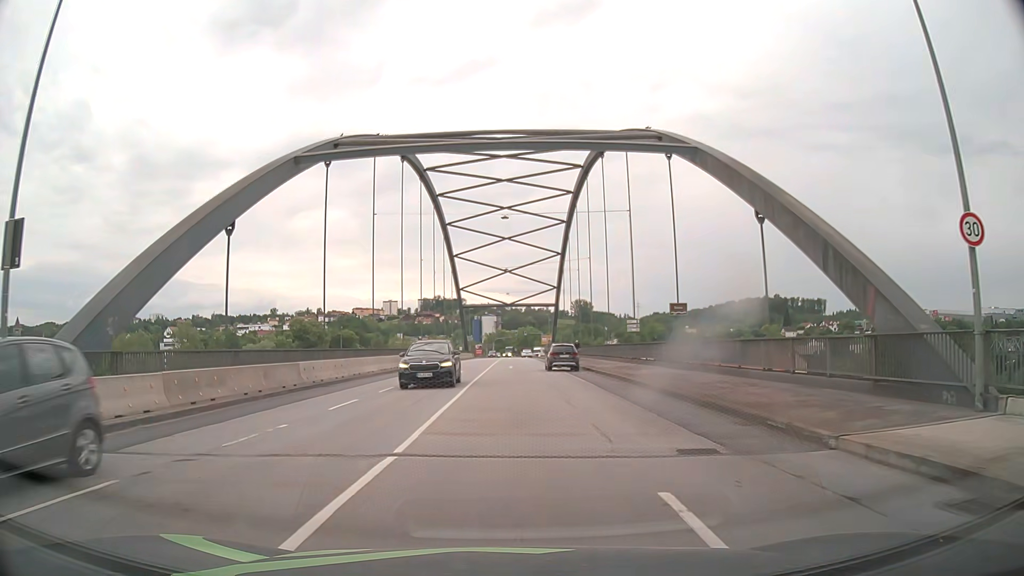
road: primary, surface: asphalt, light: Day
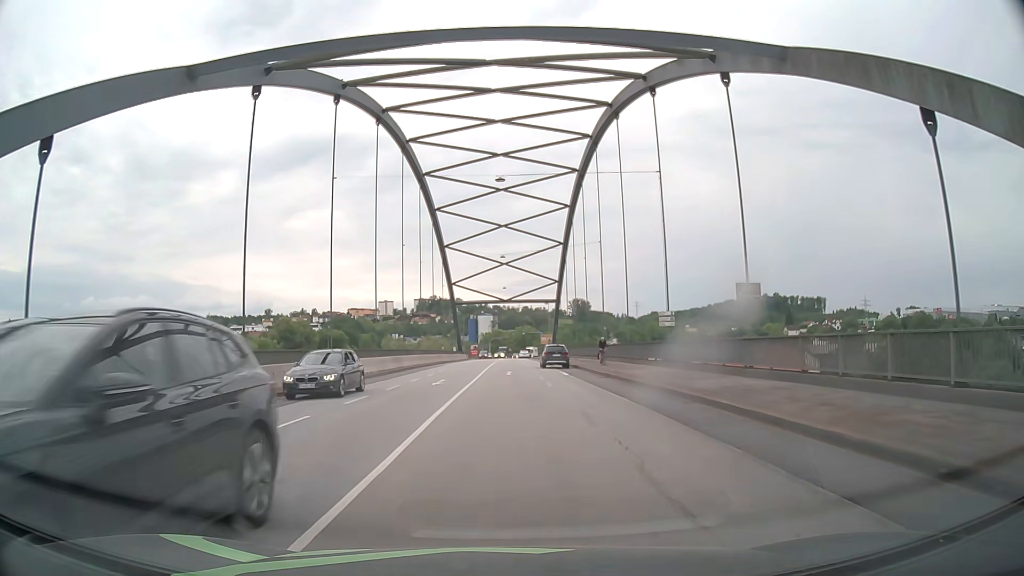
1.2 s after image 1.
(0.0, +10.4) m; 0°
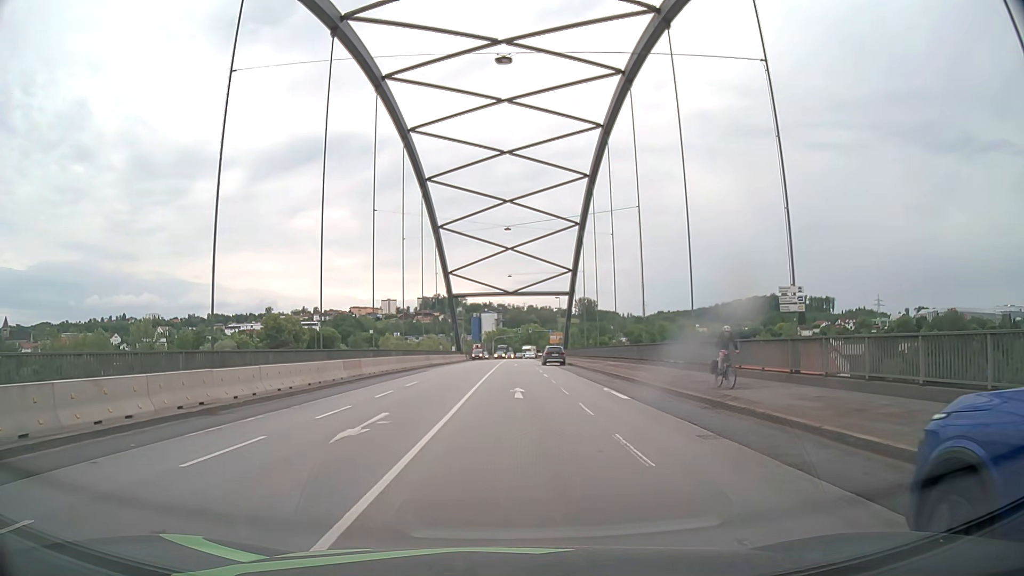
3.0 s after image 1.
(-0.1, +15.4) m; 0°
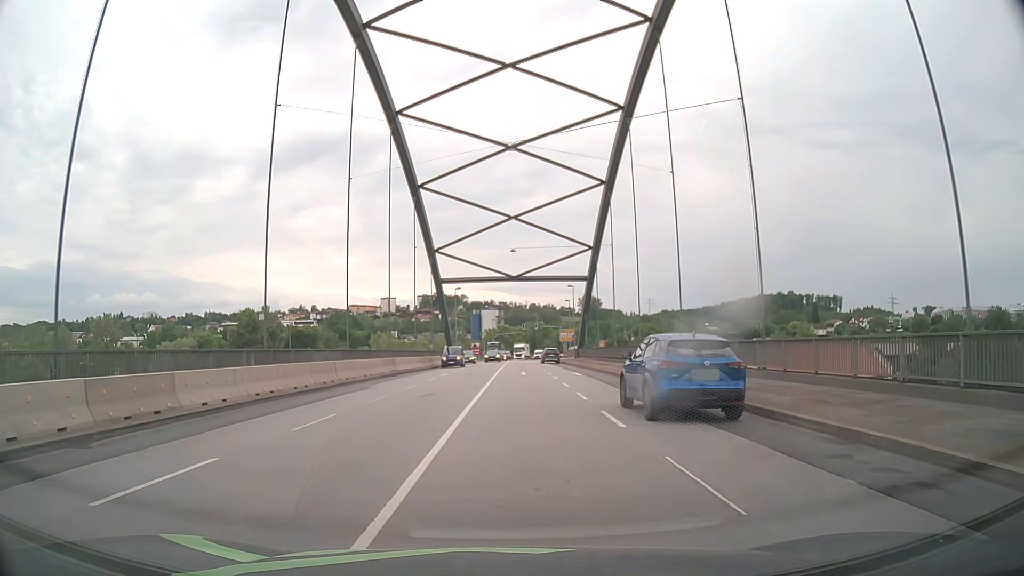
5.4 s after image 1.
(-0.1, +20.4) m; 0°
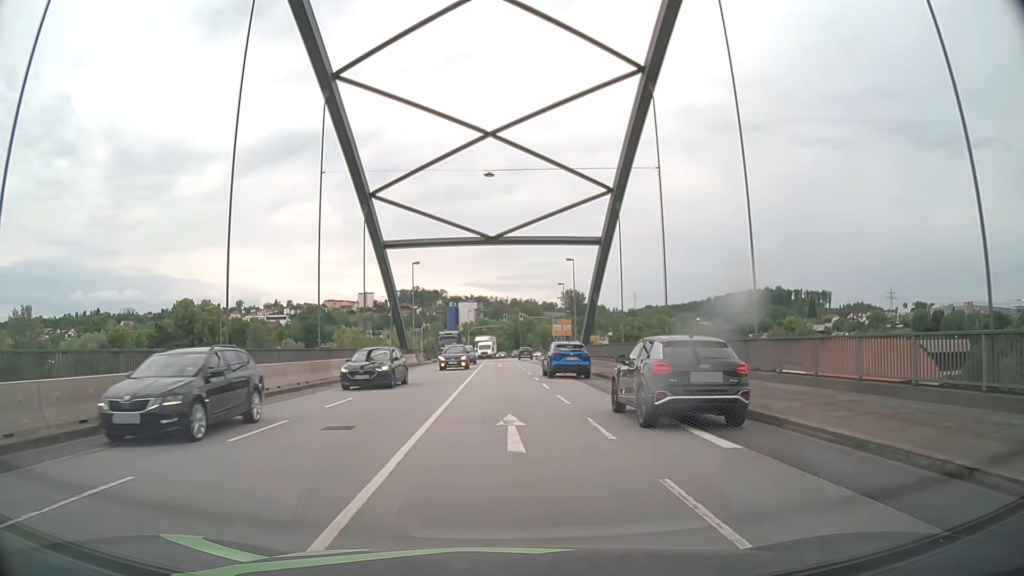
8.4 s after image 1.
(+0.5, +25.6) m; +1°
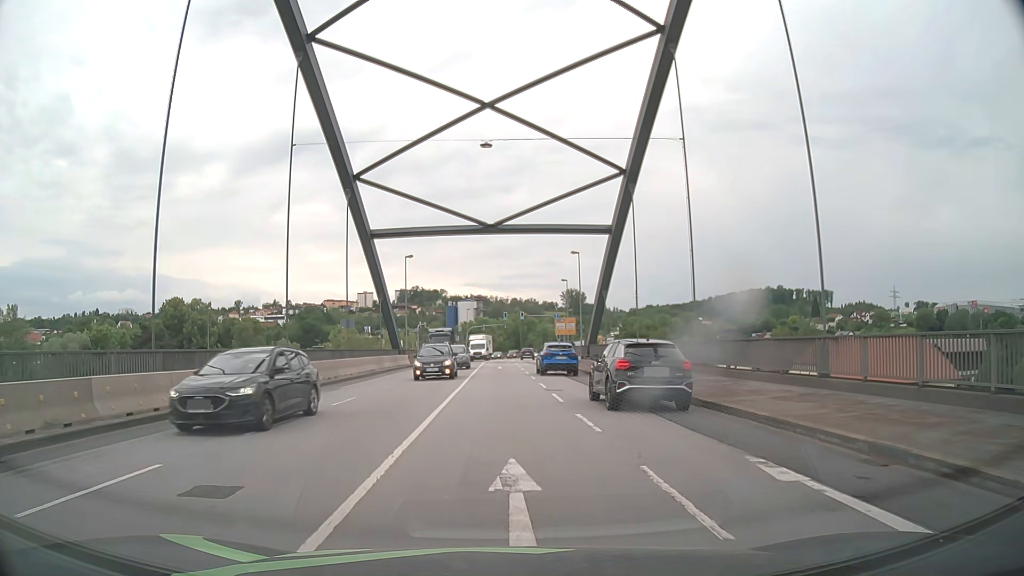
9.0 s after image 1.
(0.0, +5.2) m; +1°
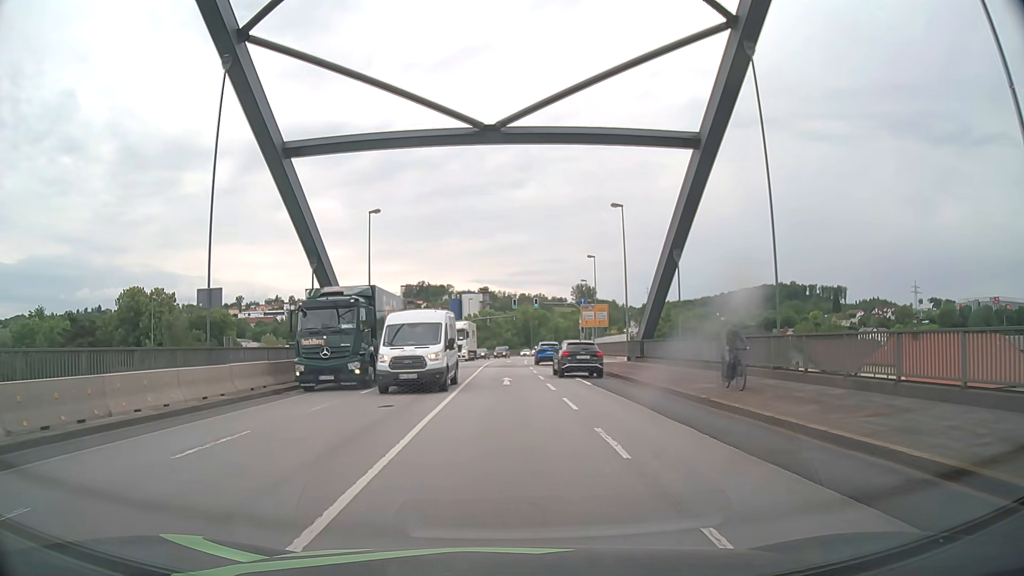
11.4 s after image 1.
(-0.3, +20.7) m; -1°
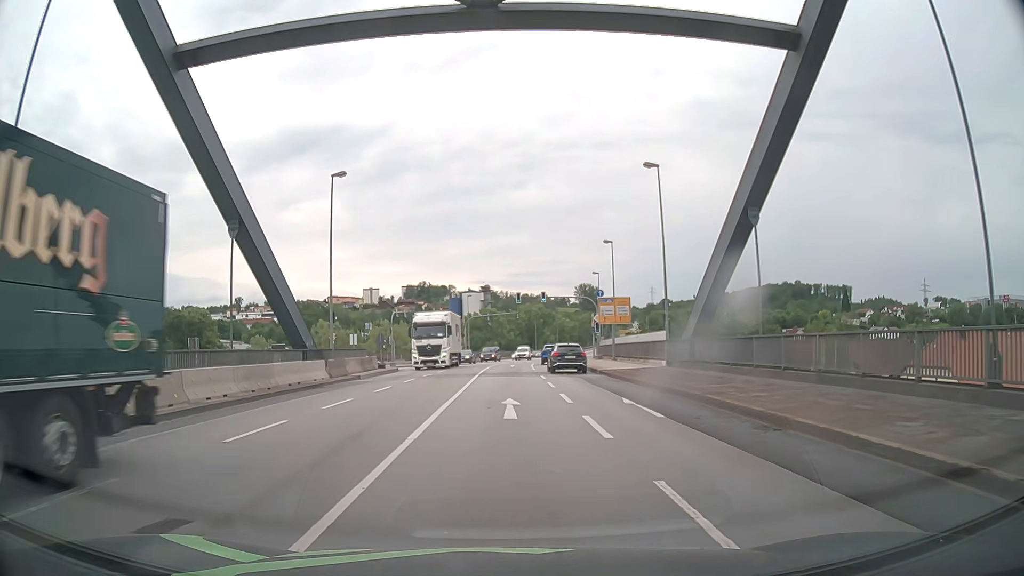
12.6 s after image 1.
(0.0, +10.3) m; 0°
(0, +10) (0, +20) (0, +30) (0, +40) (+1, +50) (+1, +60) (+2, +70) (+3, +80) (+5, +90) (+6, +100) m
